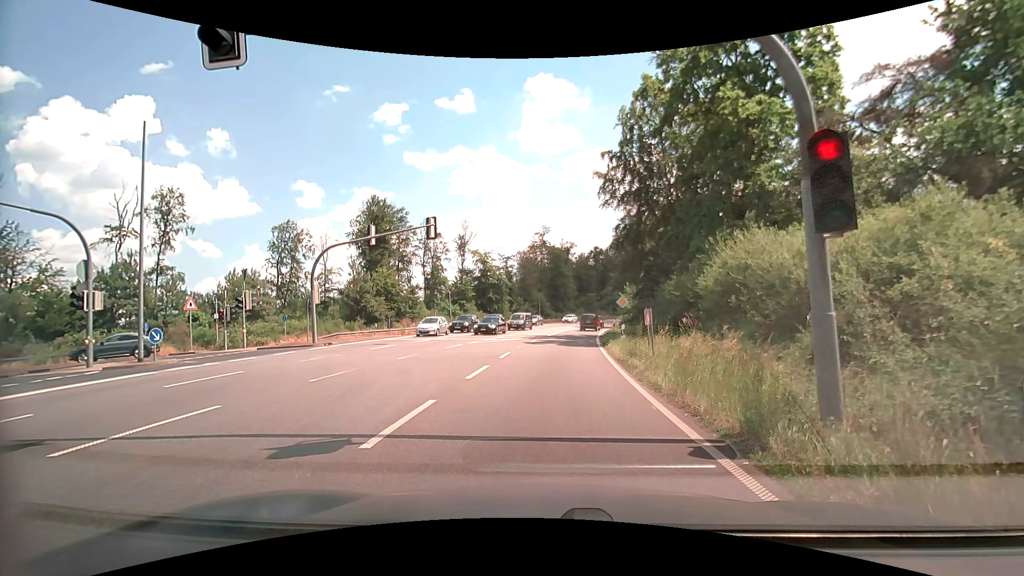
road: primary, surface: asphalt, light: Day
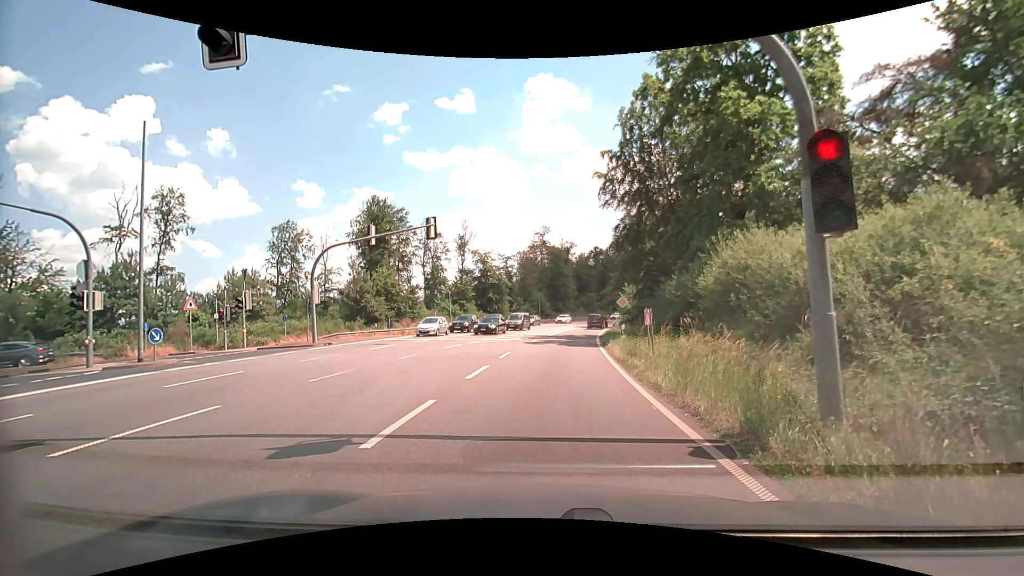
(0.0, 0.0) m; 0°
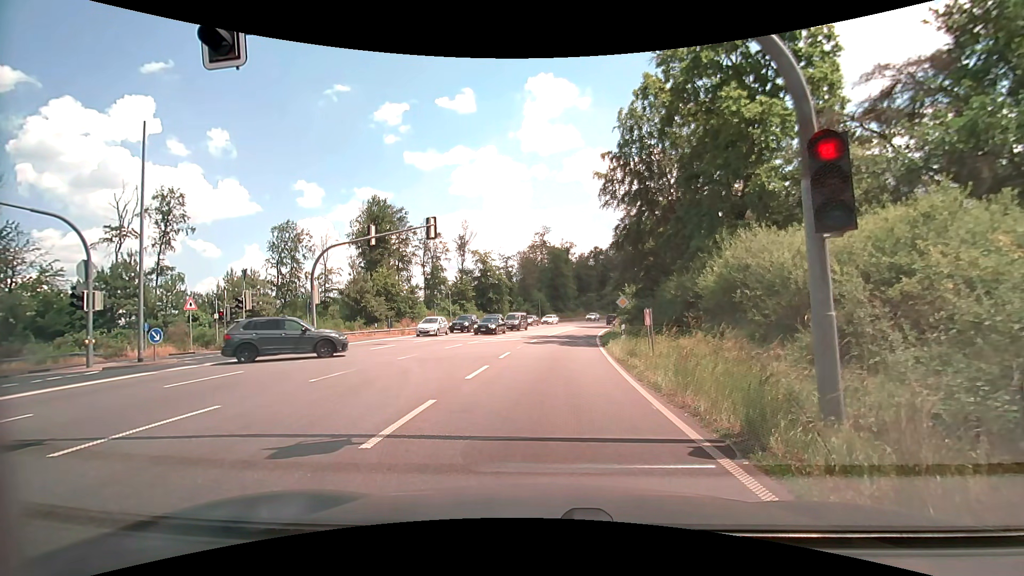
(0.0, 0.0) m; 0°
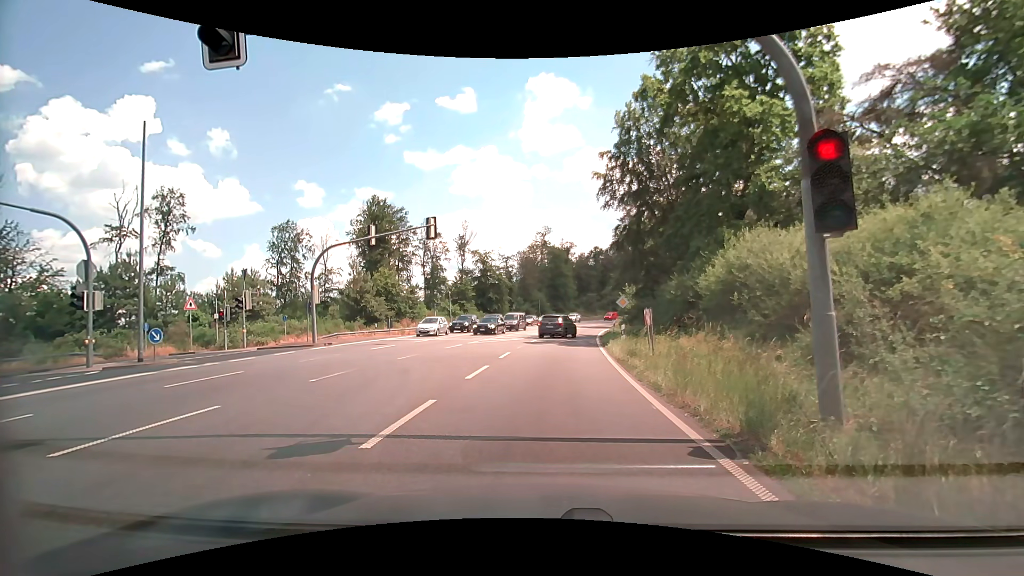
(0.0, 0.0) m; 0°
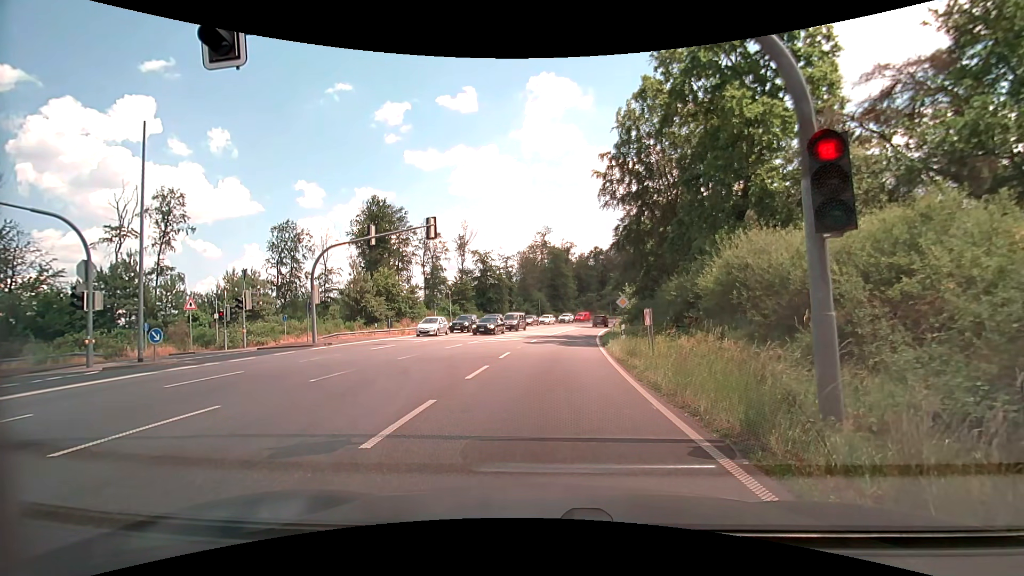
(0.0, 0.0) m; 0°
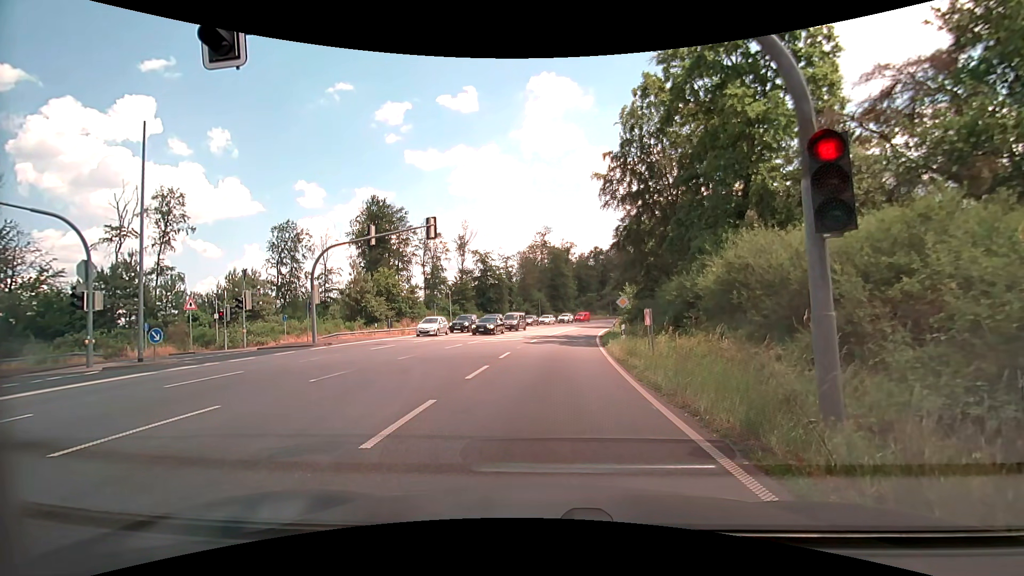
(0.0, 0.0) m; 0°
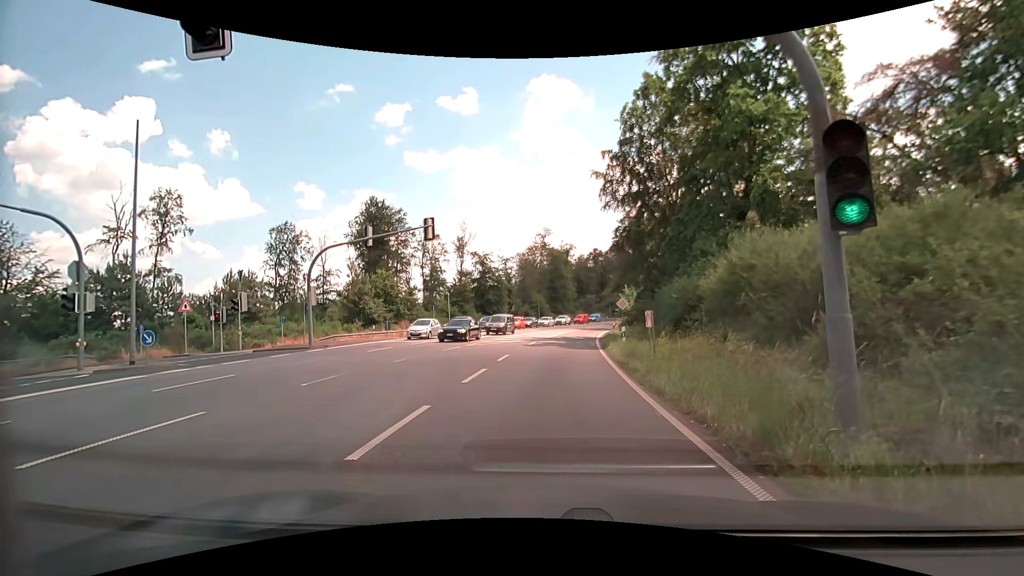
(0.0, +0.4) m; 0°
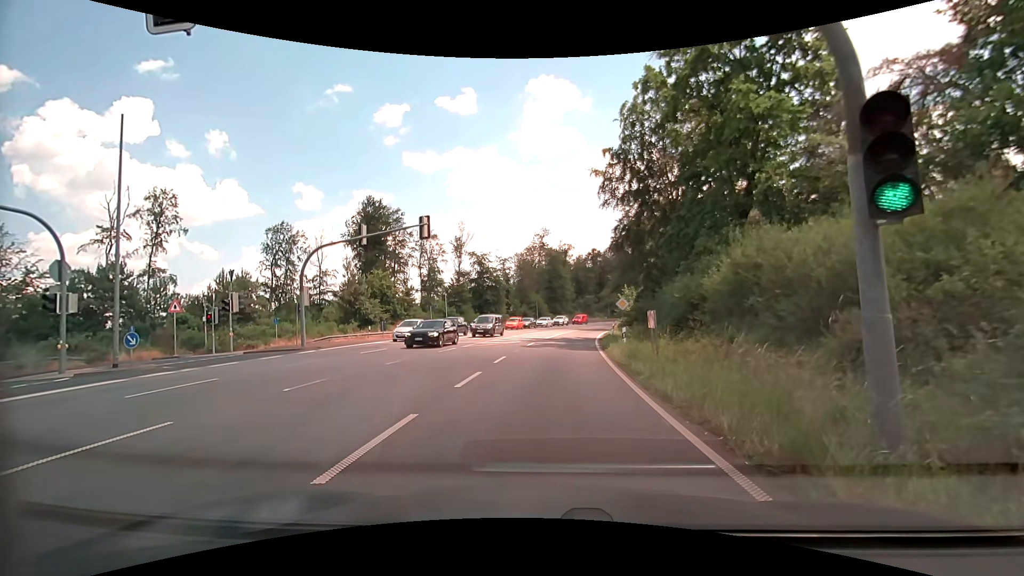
(0.0, +0.8) m; -2°
(0, +10) (+1, +20) (+2, +30) (+3, +40) (+5, +50) (+7, +60) (+9, +69) (+11, +79) (+14, +89) (+18, +98) m
